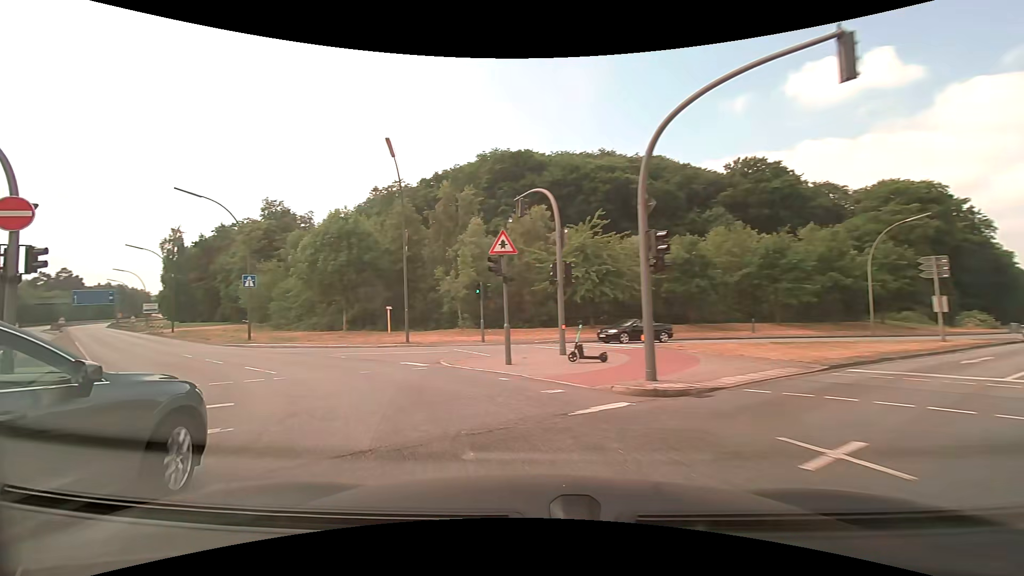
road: motorway_link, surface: asphalt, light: Day
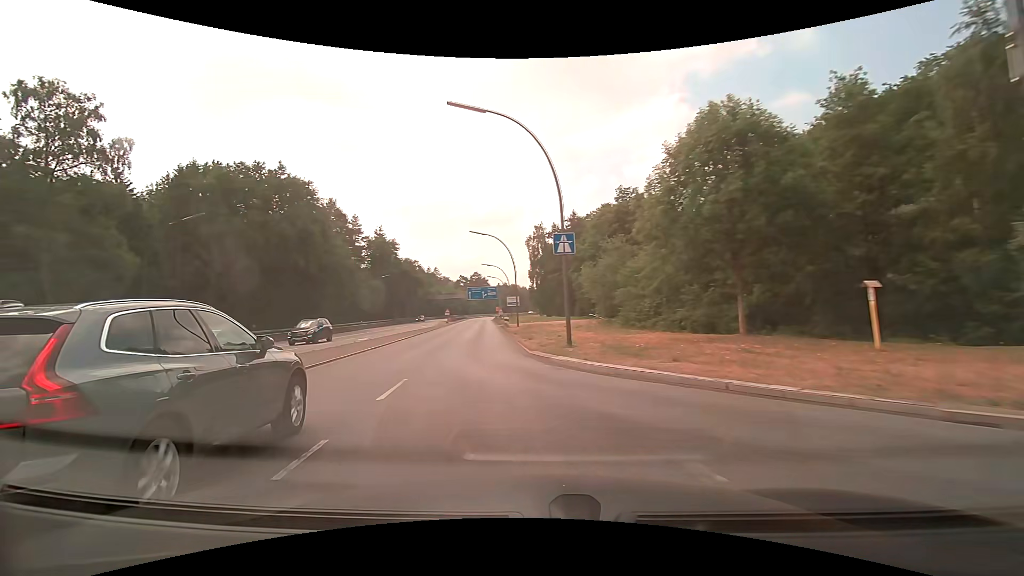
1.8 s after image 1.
(-7.3, +18.4) m; -39°
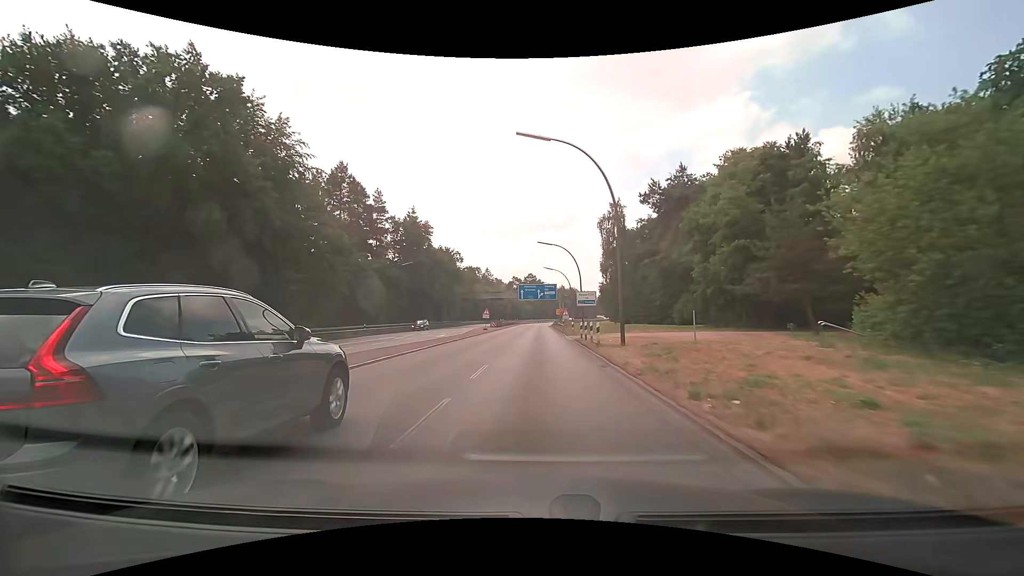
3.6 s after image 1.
(-3.5, +28.7) m; -7°
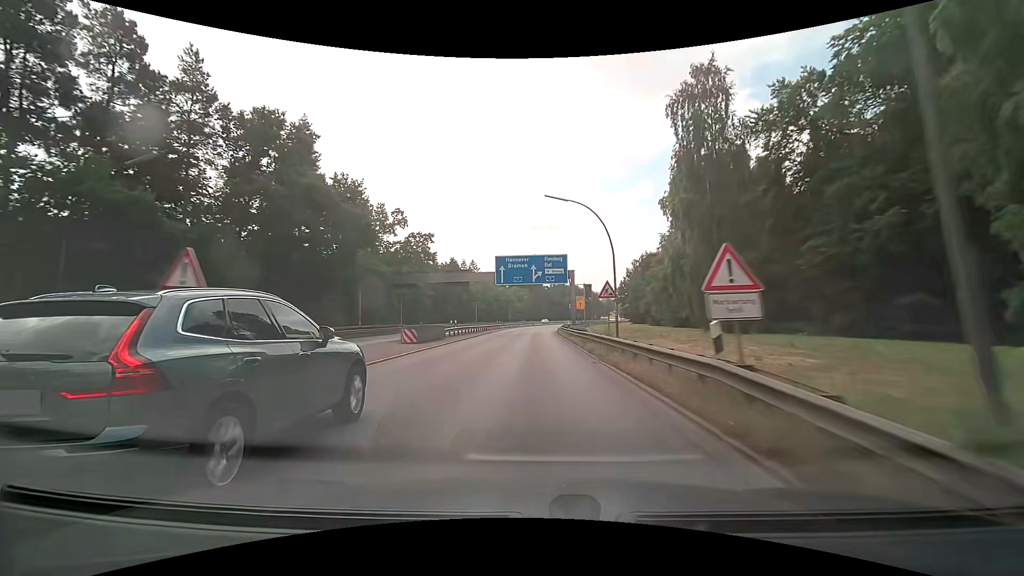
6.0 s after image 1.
(+0.3, +49.3) m; 0°
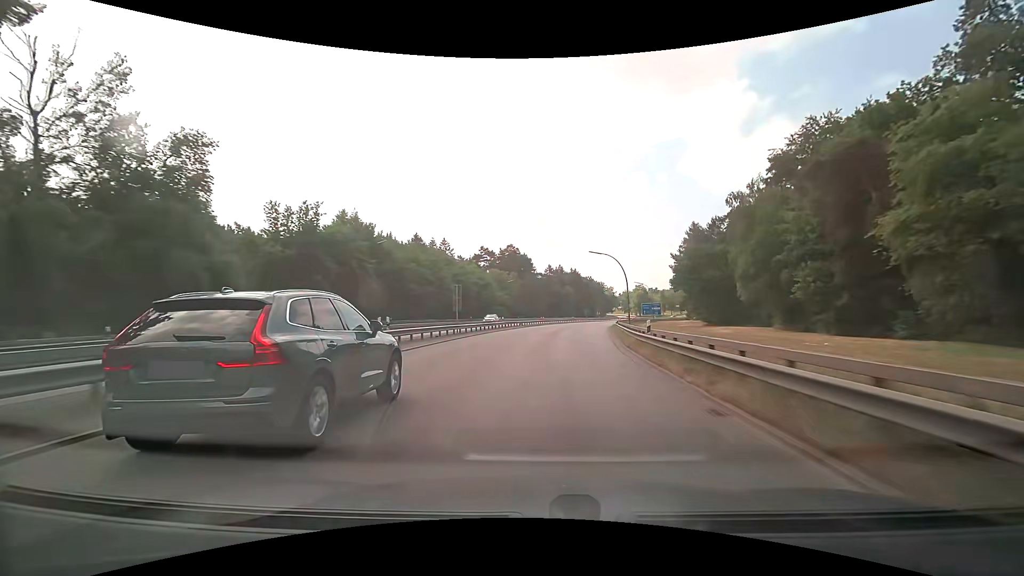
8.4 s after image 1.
(+0.1, +60.0) m; +1°
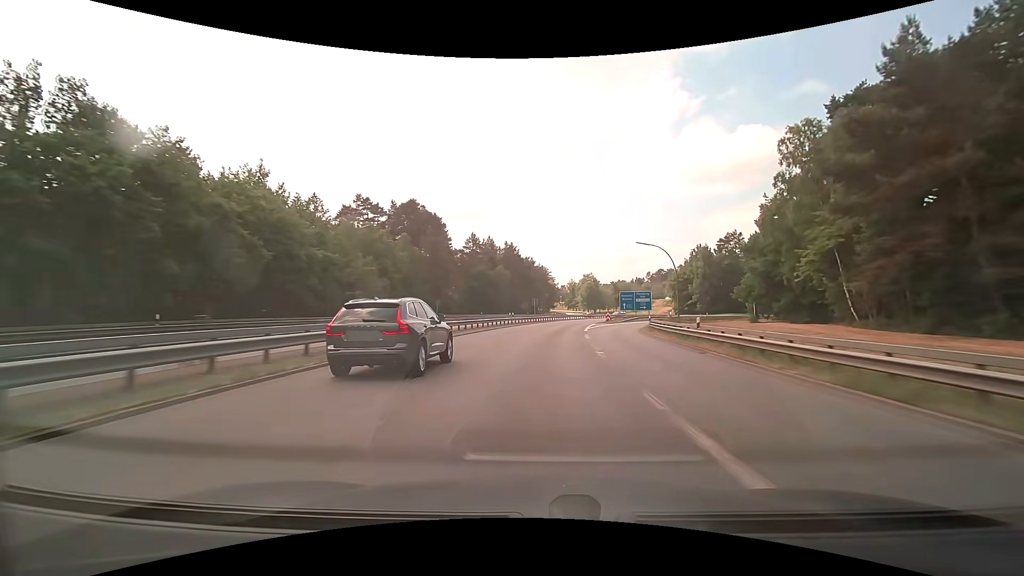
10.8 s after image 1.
(+4.3, +64.3) m; +8°
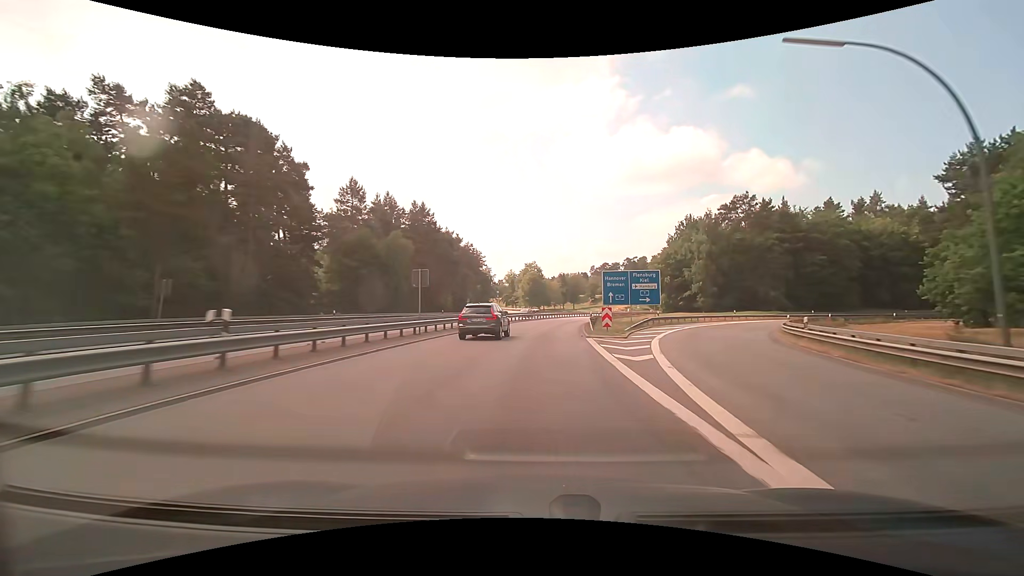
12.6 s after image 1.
(+2.8, +44.6) m; +7°
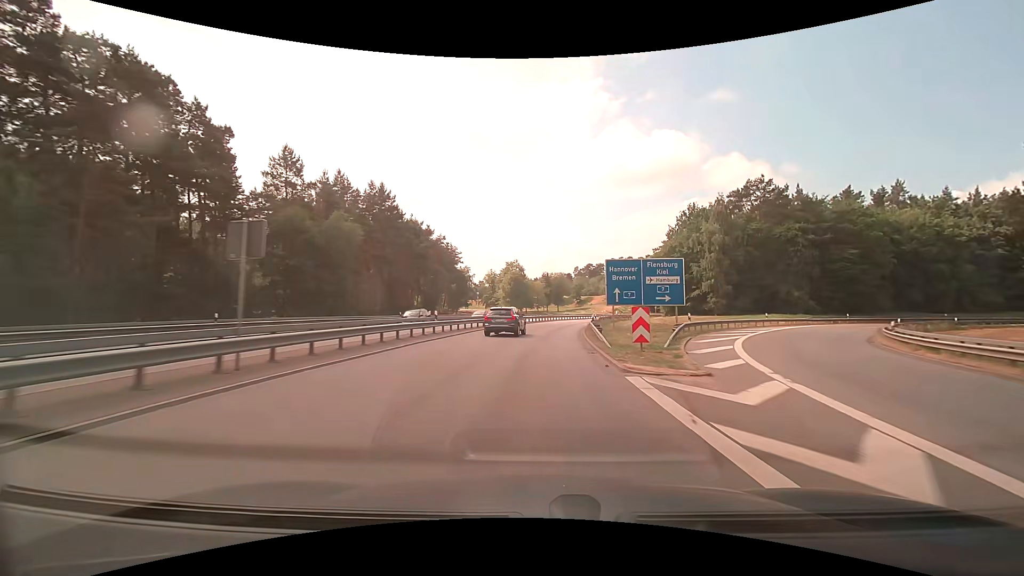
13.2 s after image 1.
(+0.2, +13.9) m; +2°
